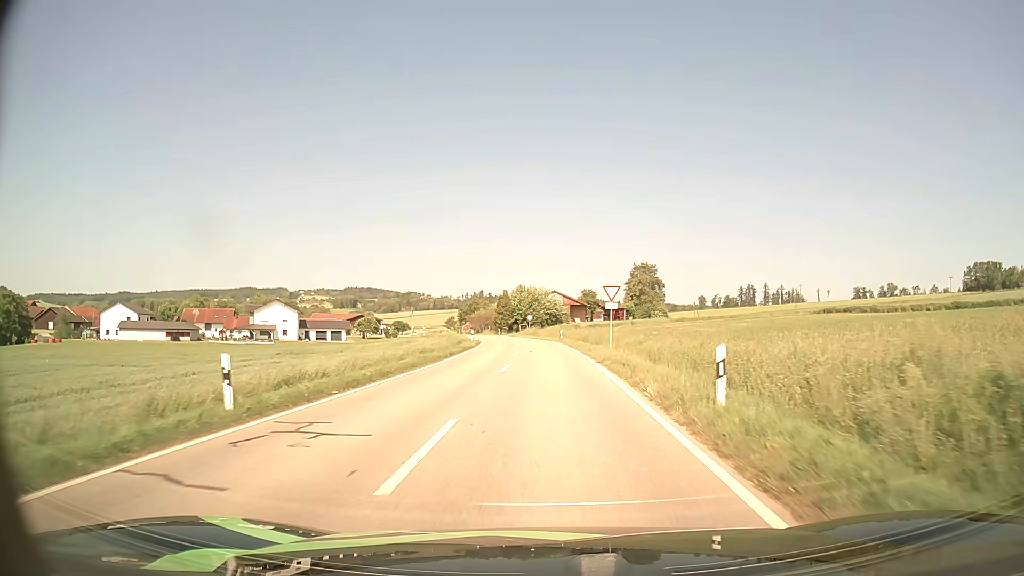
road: tertiary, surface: asphalt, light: Day
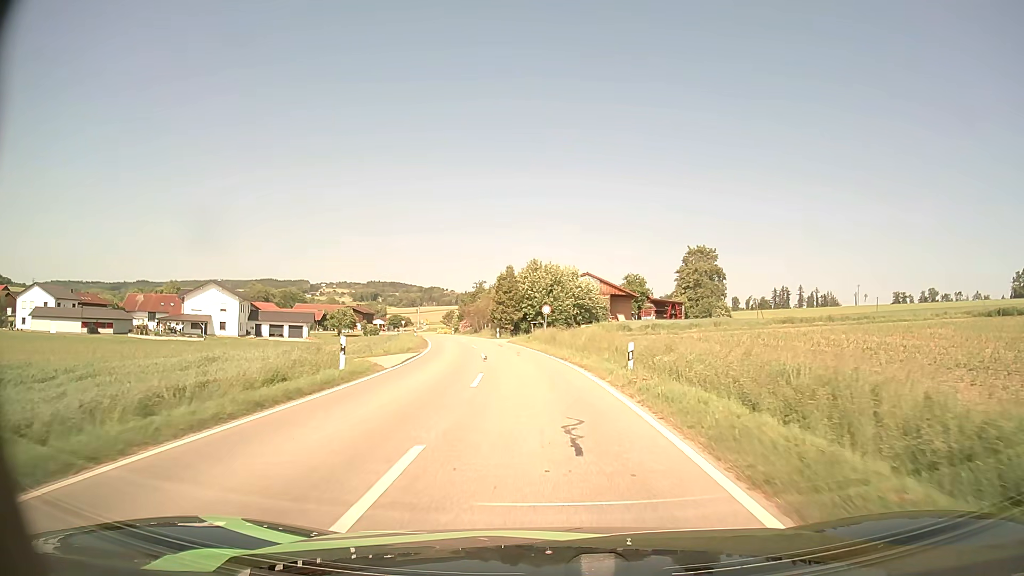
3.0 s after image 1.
(-0.2, +39.2) m; -2°
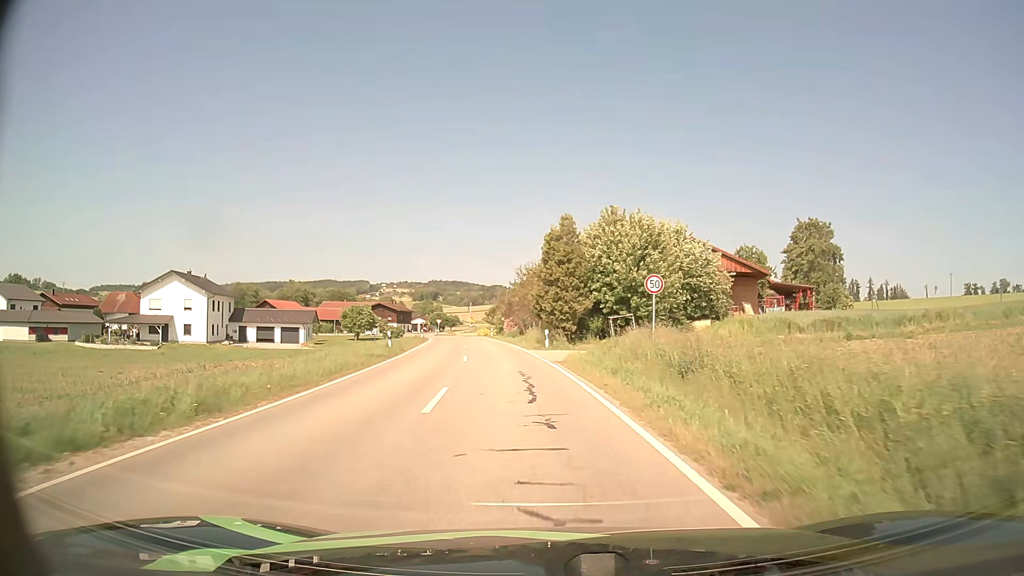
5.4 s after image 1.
(-1.2, +29.6) m; -5°
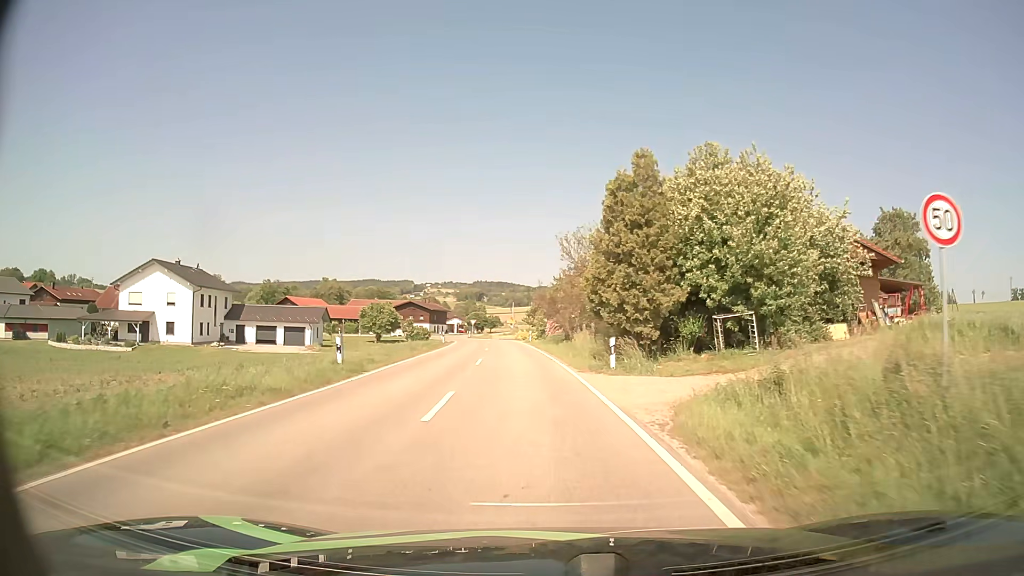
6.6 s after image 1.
(-0.5, +14.1) m; -4°
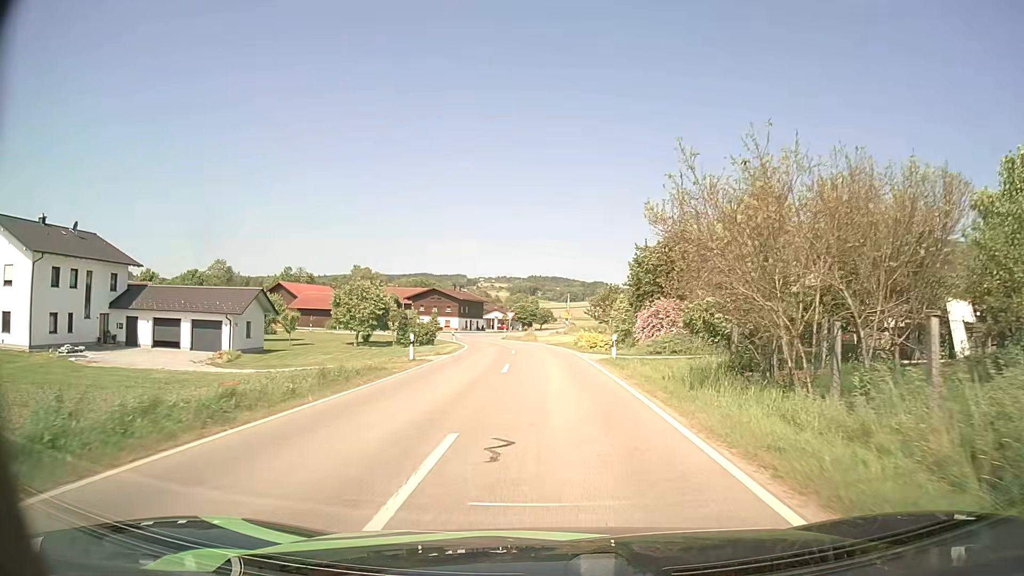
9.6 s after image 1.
(-1.8, +33.1) m; -4°
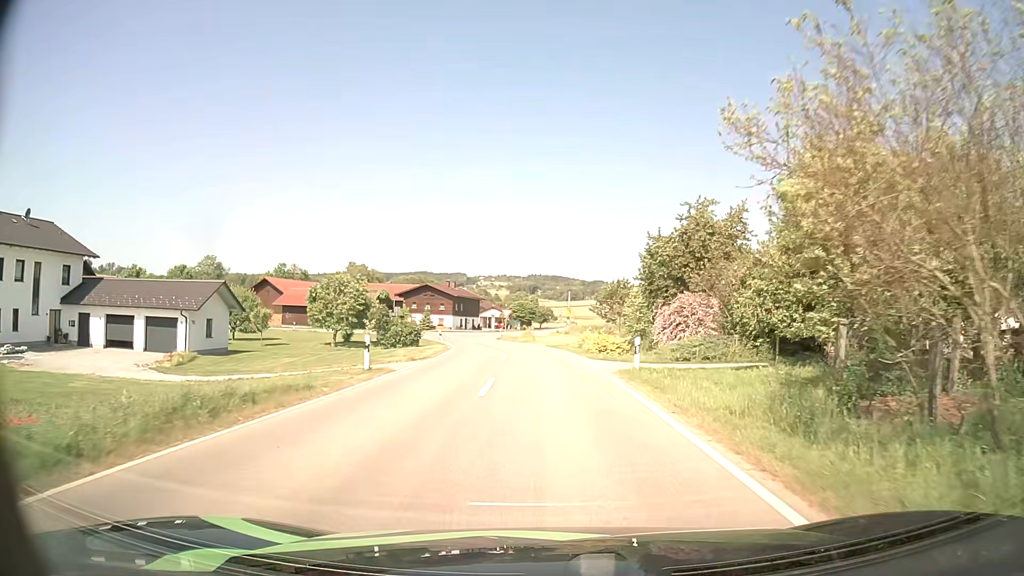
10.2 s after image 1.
(0.0, +6.4) m; 0°
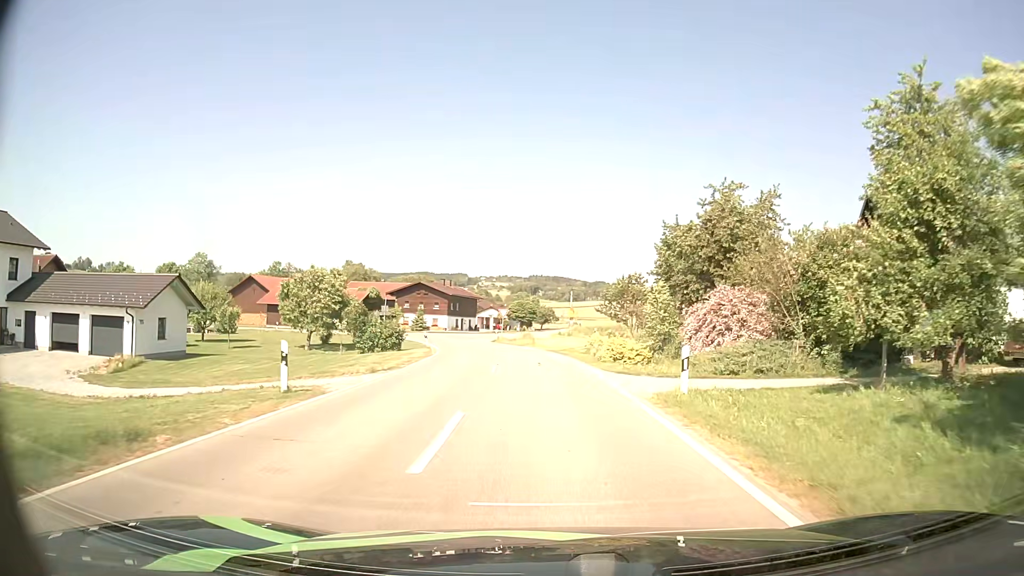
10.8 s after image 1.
(0.0, +6.3) m; 0°
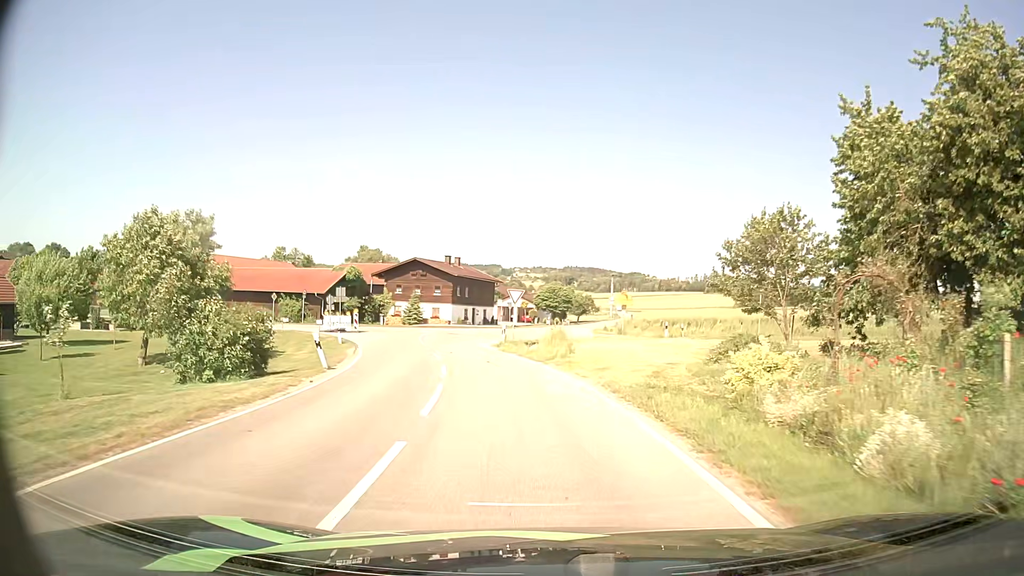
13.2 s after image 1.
(-0.4, +23.8) m; -3°
(0, +10) (-2, +20) (-4, +30) (-3, +39) (+6, +44) (+15, +41) (+25, +38) (+34, +35) (+44, +31) (+53, +28) m
